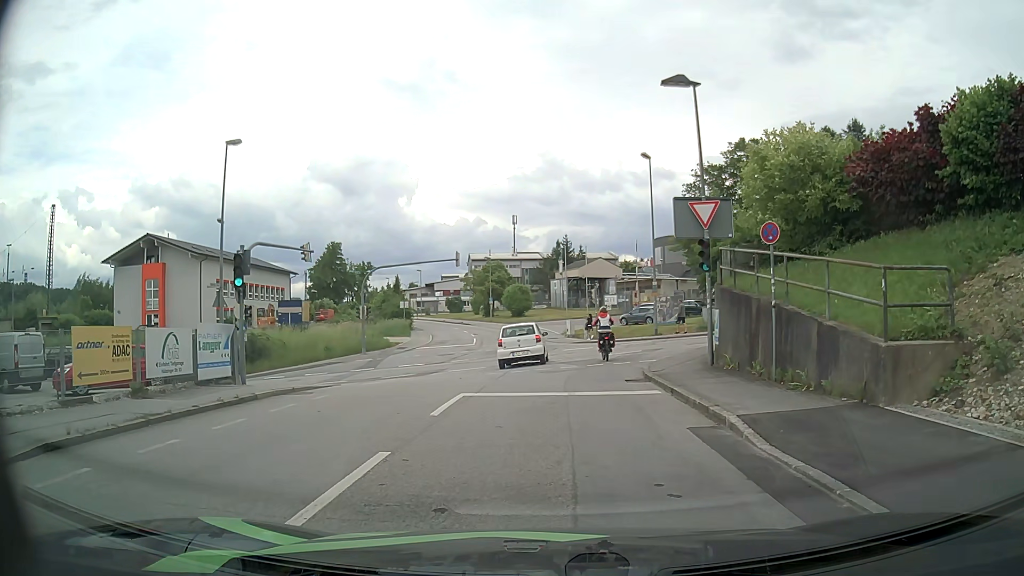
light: Day
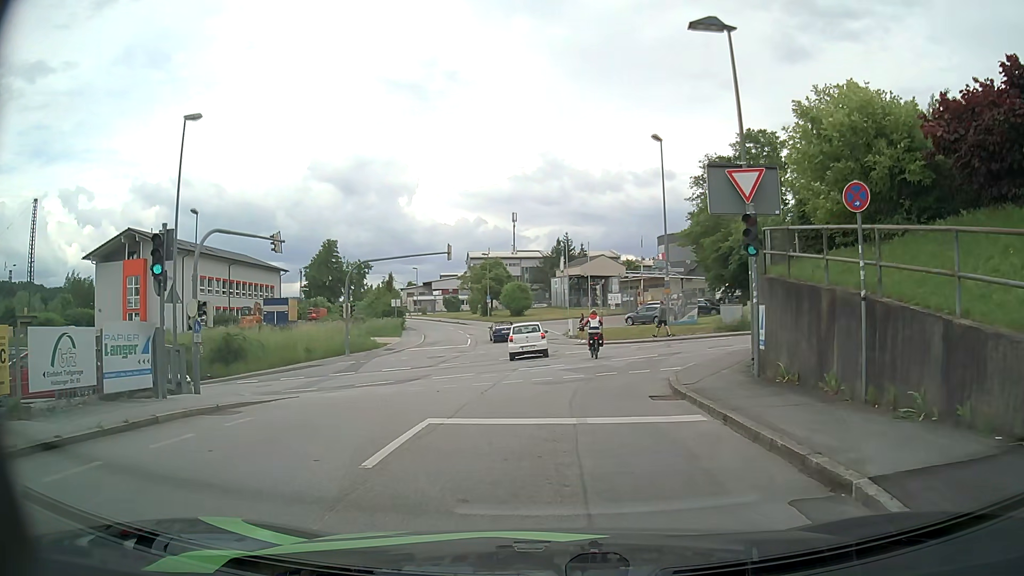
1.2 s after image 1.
(0.0, +4.0) m; +1°
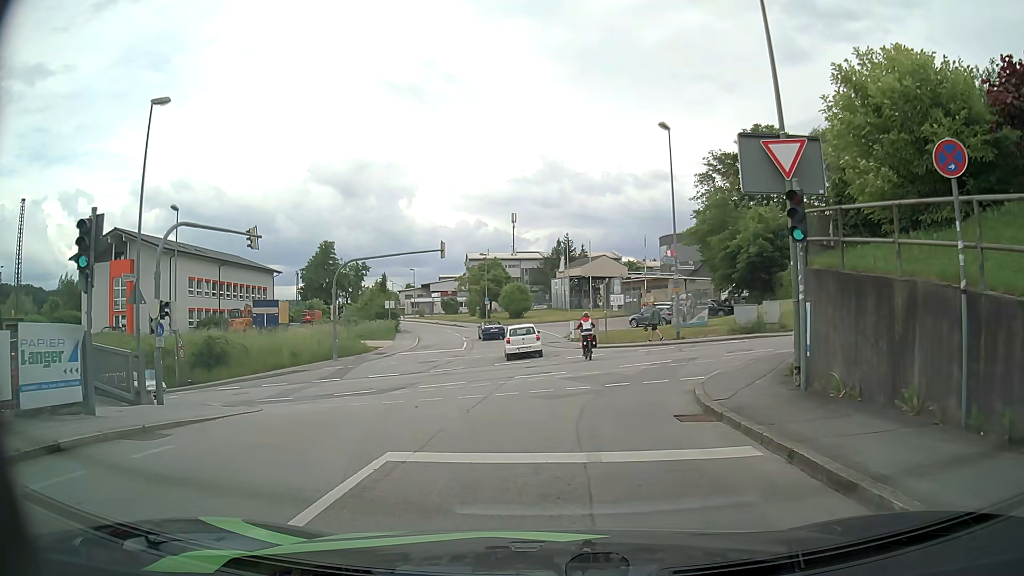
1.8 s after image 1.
(0.0, +2.6) m; -1°
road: residential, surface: asphalt
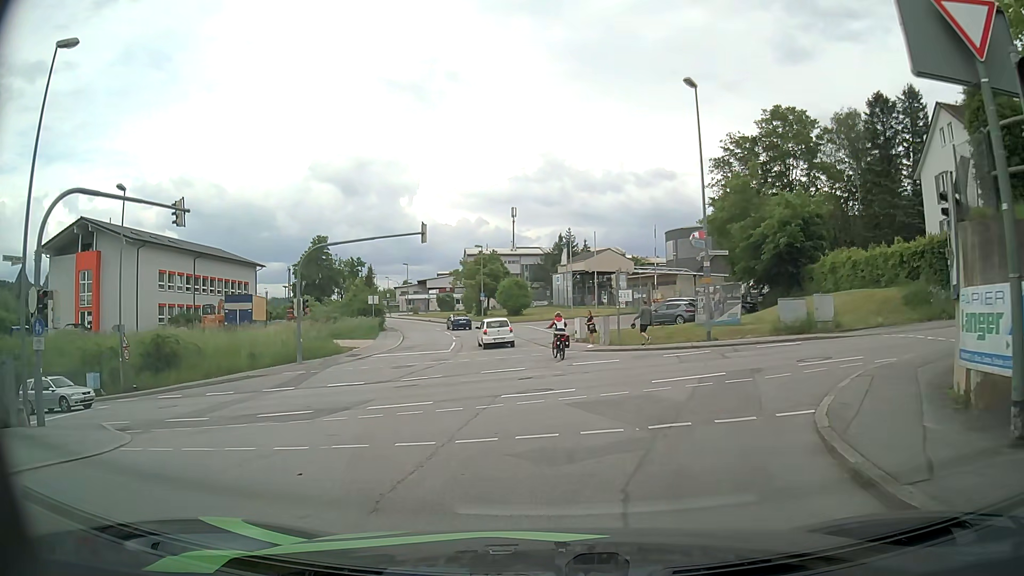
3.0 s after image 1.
(0.0, +6.2) m; -1°
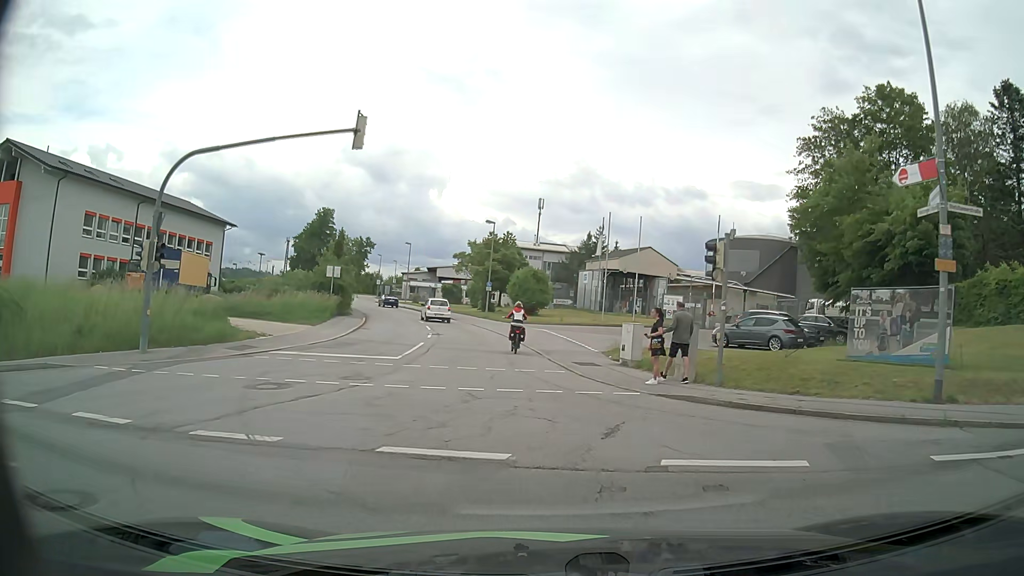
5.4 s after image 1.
(-0.1, +15.5) m; 0°
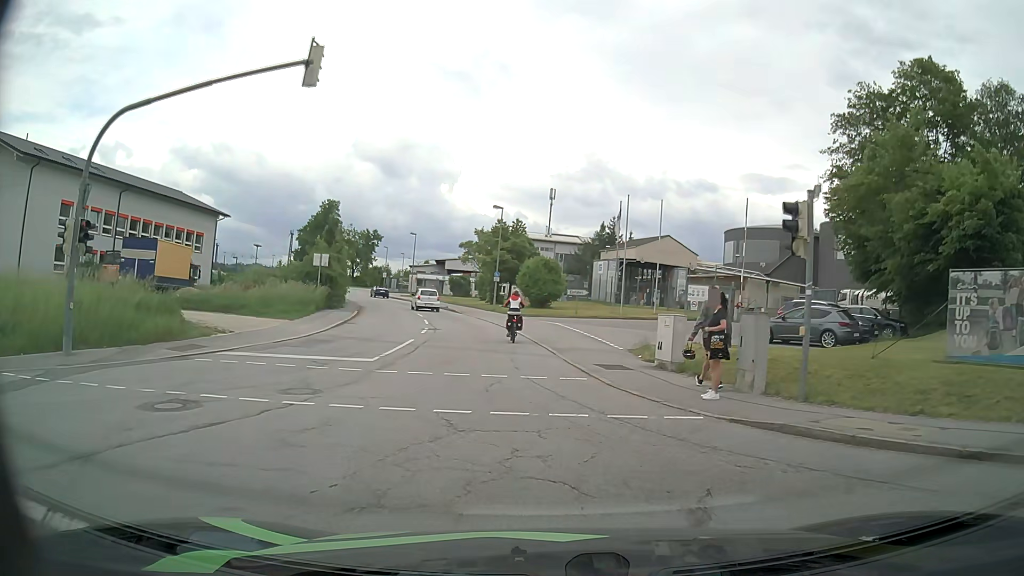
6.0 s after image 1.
(-0.1, +4.4) m; -1°
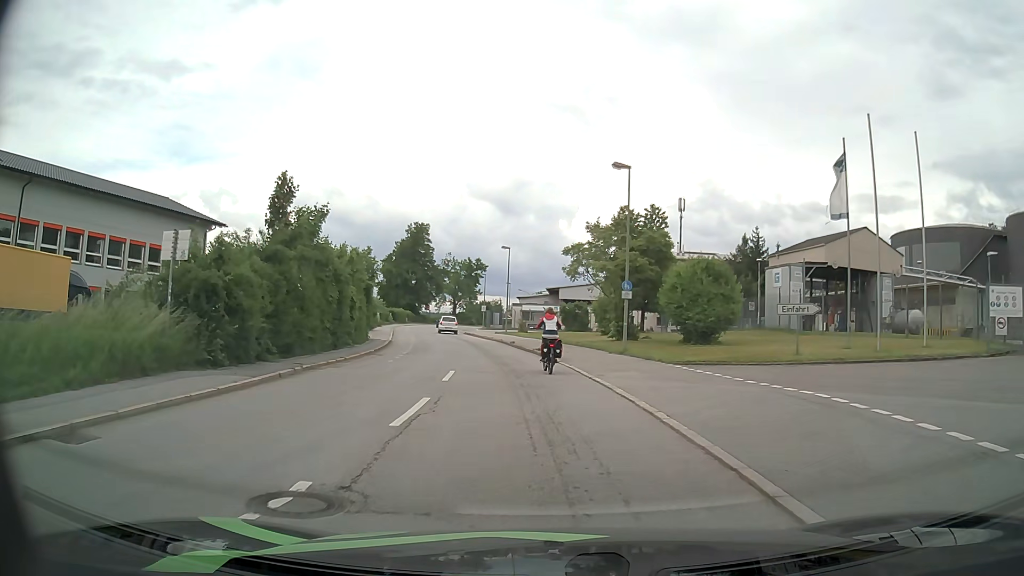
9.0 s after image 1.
(-1.7, +23.0) m; -10°
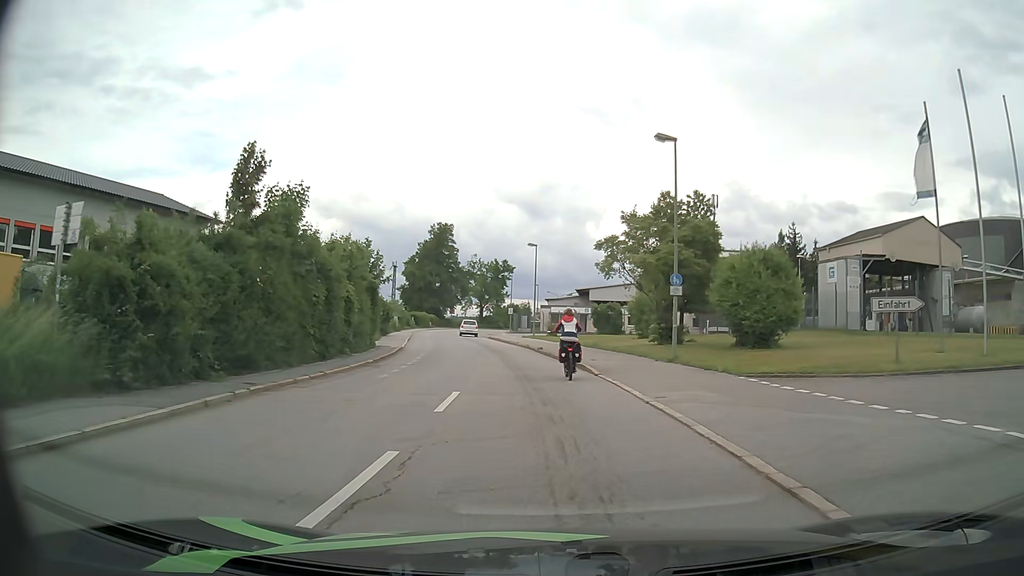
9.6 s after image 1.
(-0.1, +4.7) m; -3°
(0, +10) (-1, +20) (-2, +30) (-3, +40) (-5, +50) (-7, +60) (-8, +69) (-9, +79) (-10, +89) (-10, +99) m
